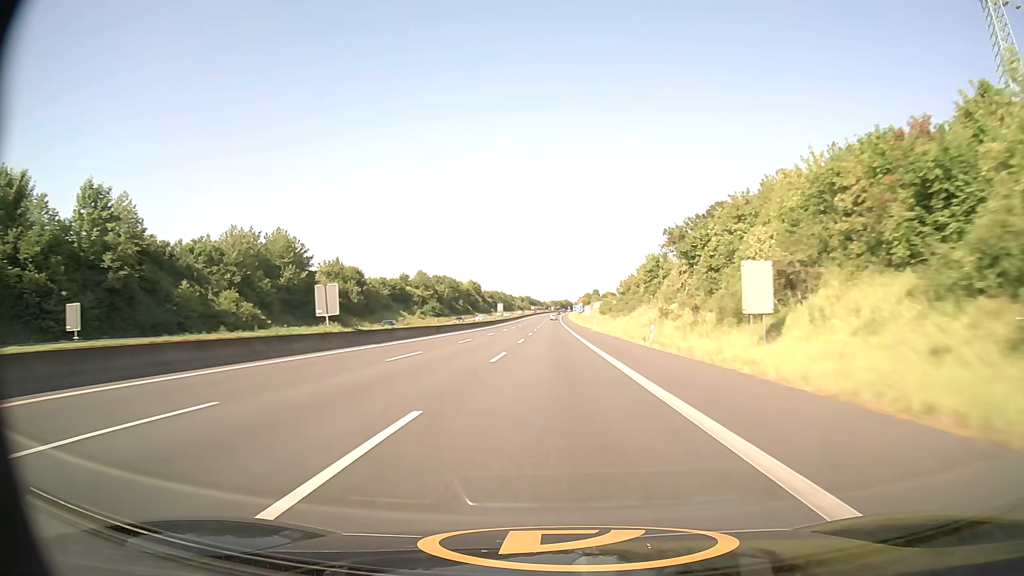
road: motorway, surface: asphalt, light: Day
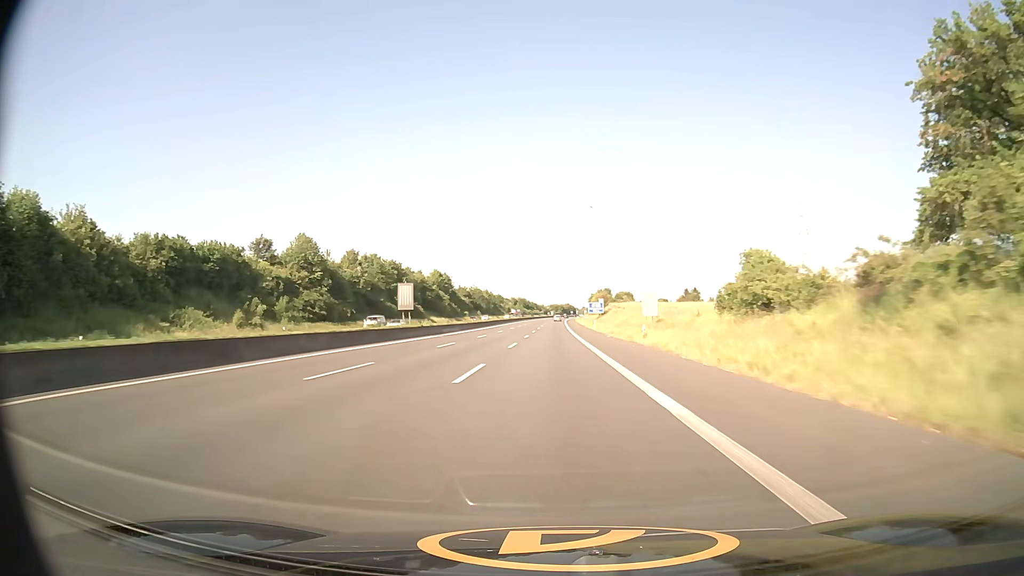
(0.0, +96.6) m; 0°
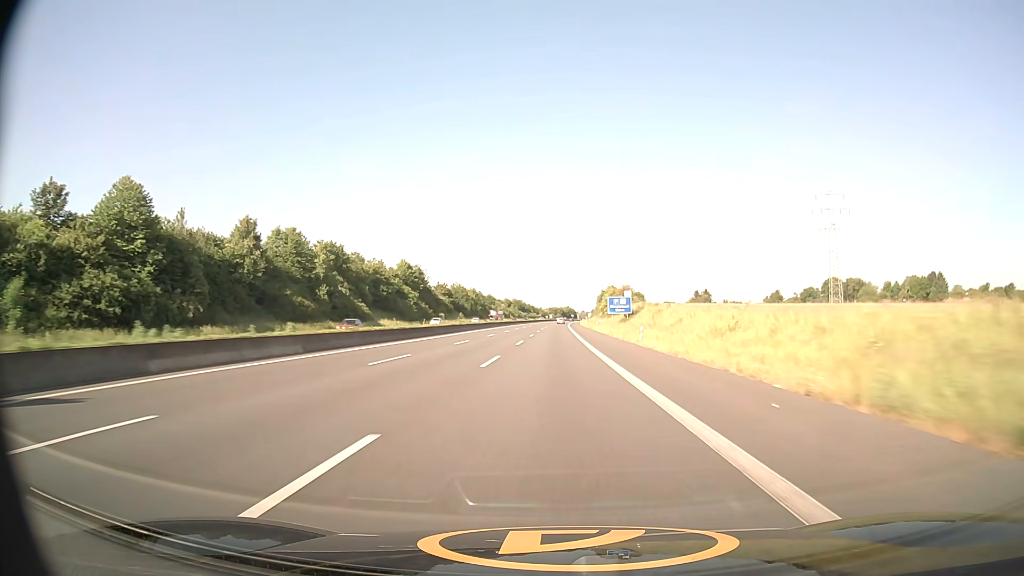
(0.0, +48.2) m; 0°
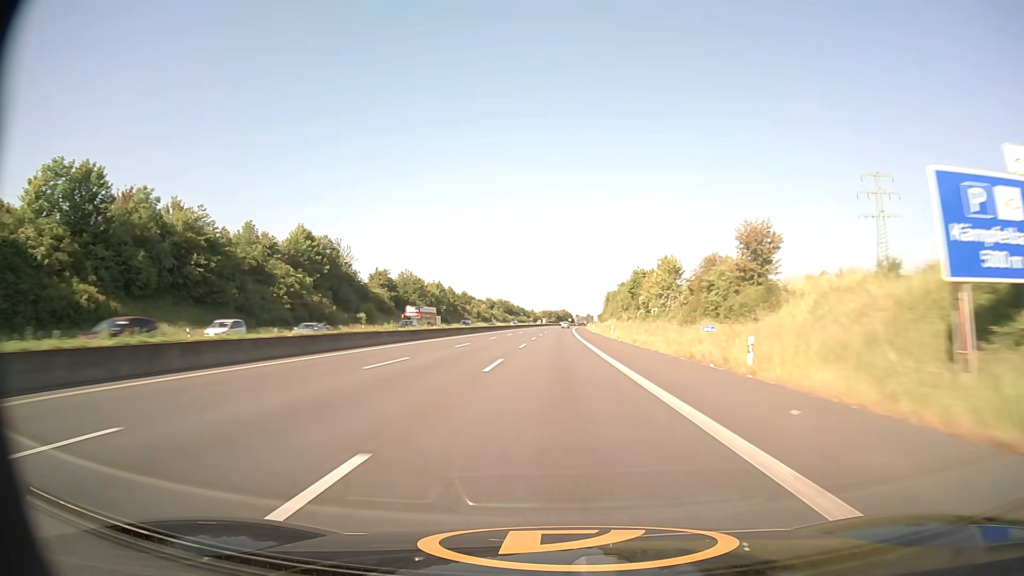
(+0.2, +72.7) m; 0°
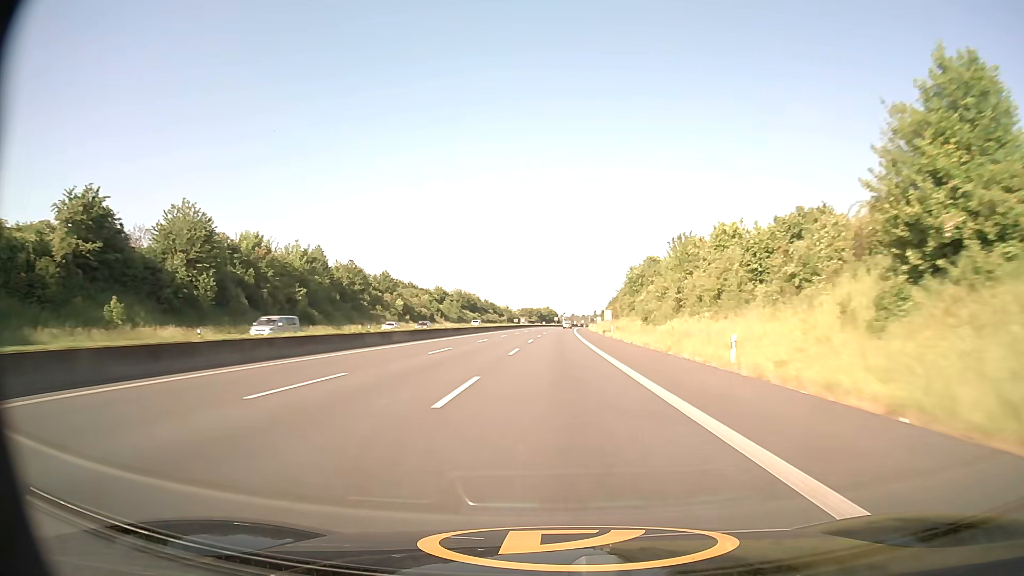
(+1.0, +97.6) m; +1°
(0, +10) (0, +20) (0, +30) (0, +40) (0, +50) (+1, +60) (+1, +70) (+1, +80) (+1, +90) (+1, +100) m
